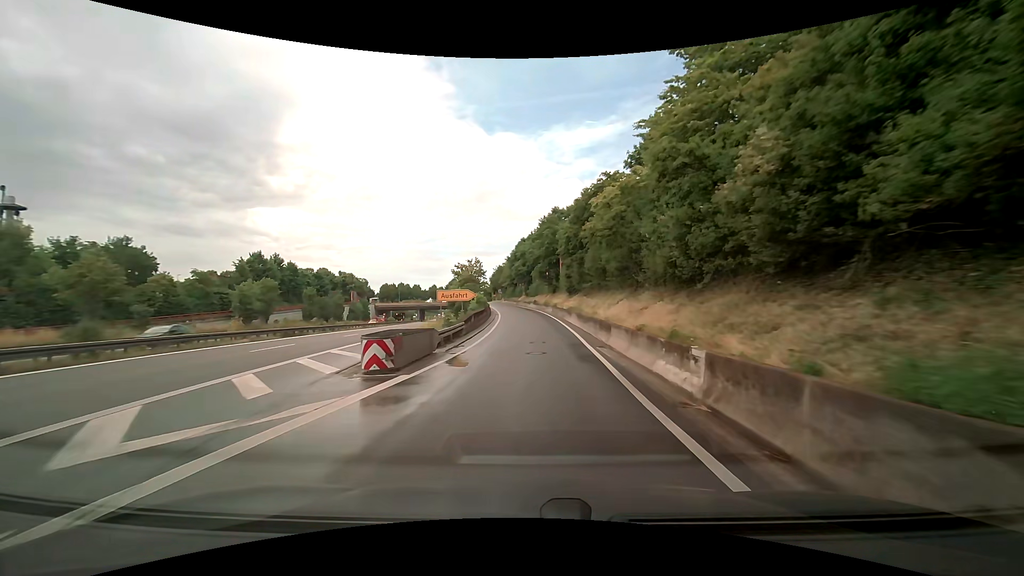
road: trunk_link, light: Day
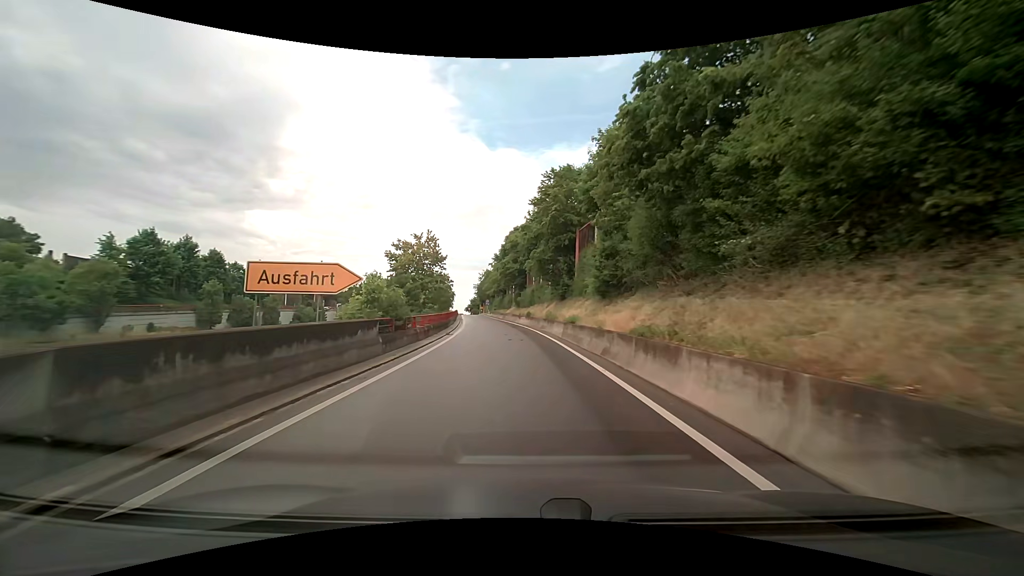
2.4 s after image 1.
(+0.5, +28.3) m; +1°
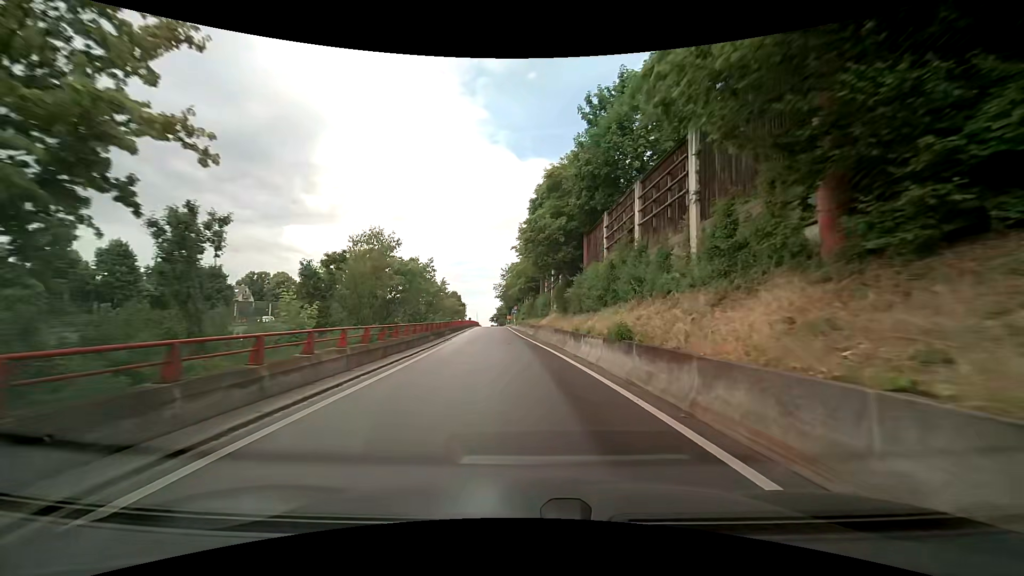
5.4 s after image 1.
(-1.2, +32.4) m; -4°
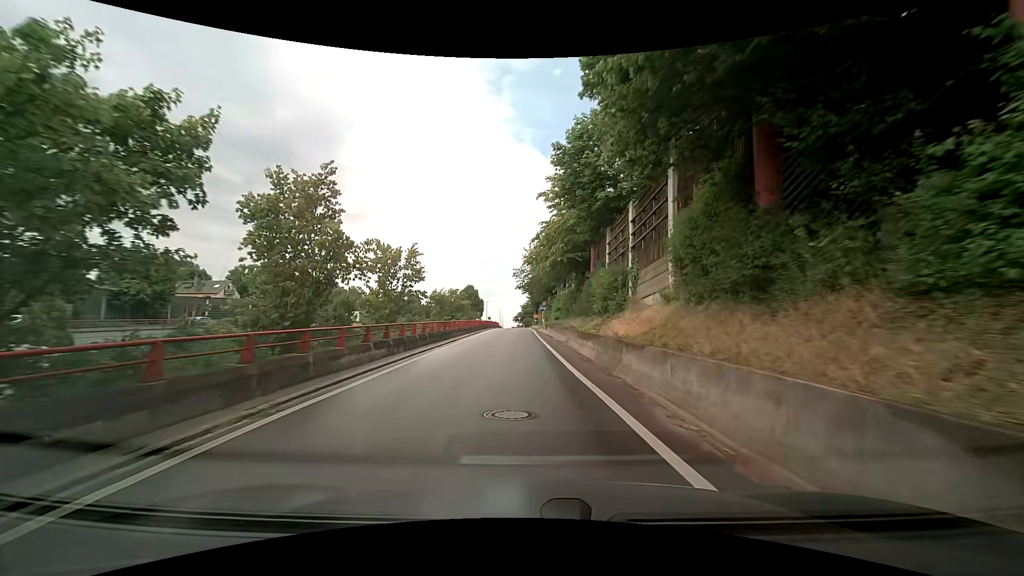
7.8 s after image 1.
(-0.5, +23.9) m; -3°
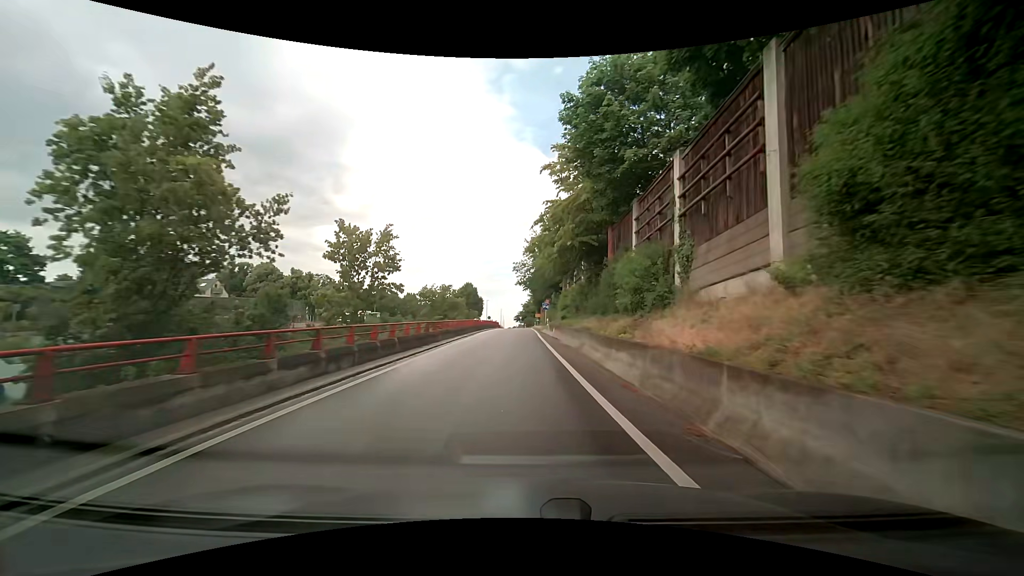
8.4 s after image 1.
(0.0, +5.8) m; 0°
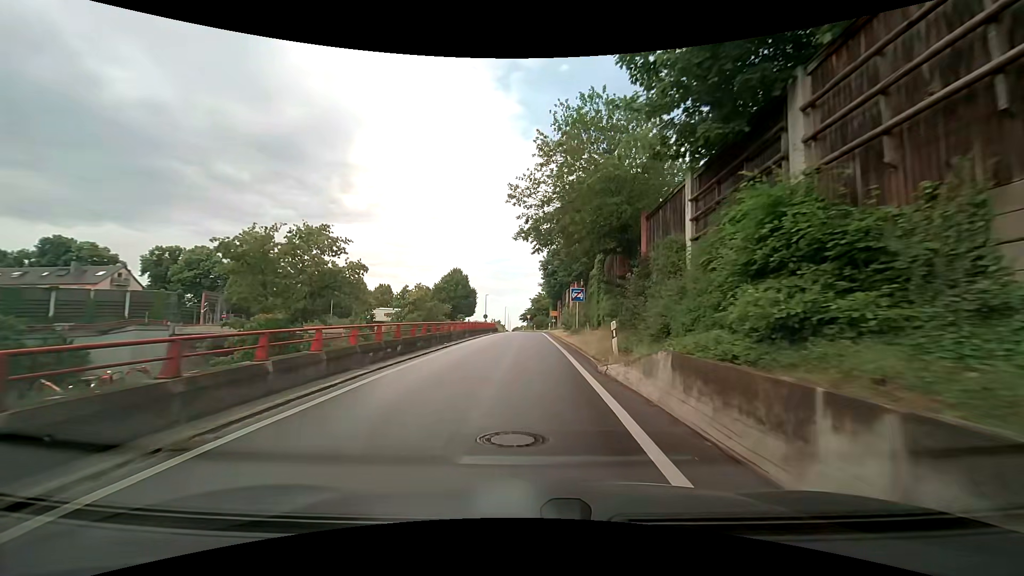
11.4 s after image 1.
(-0.4, +31.0) m; -2°
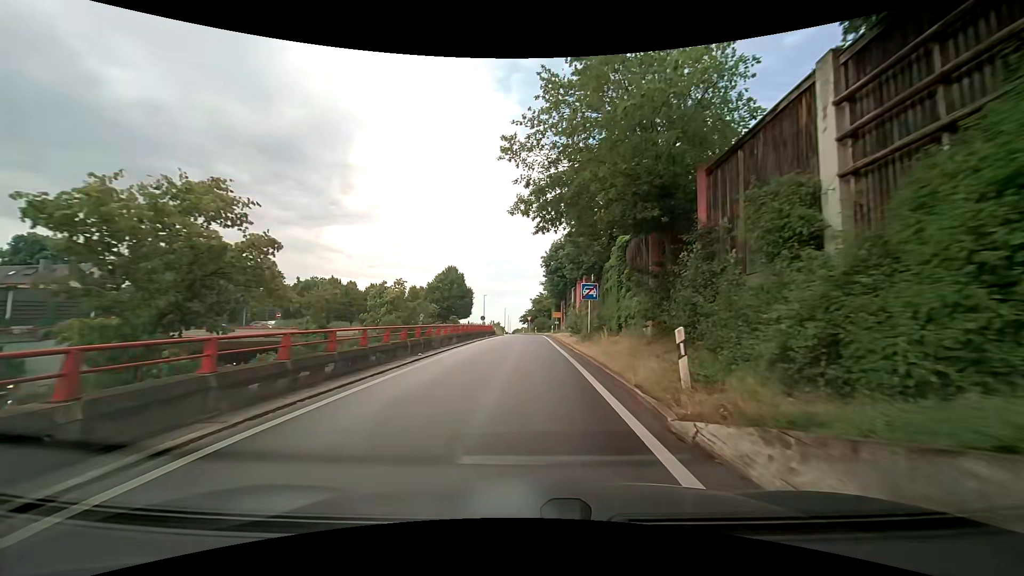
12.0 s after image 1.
(0.0, +5.7) m; 0°
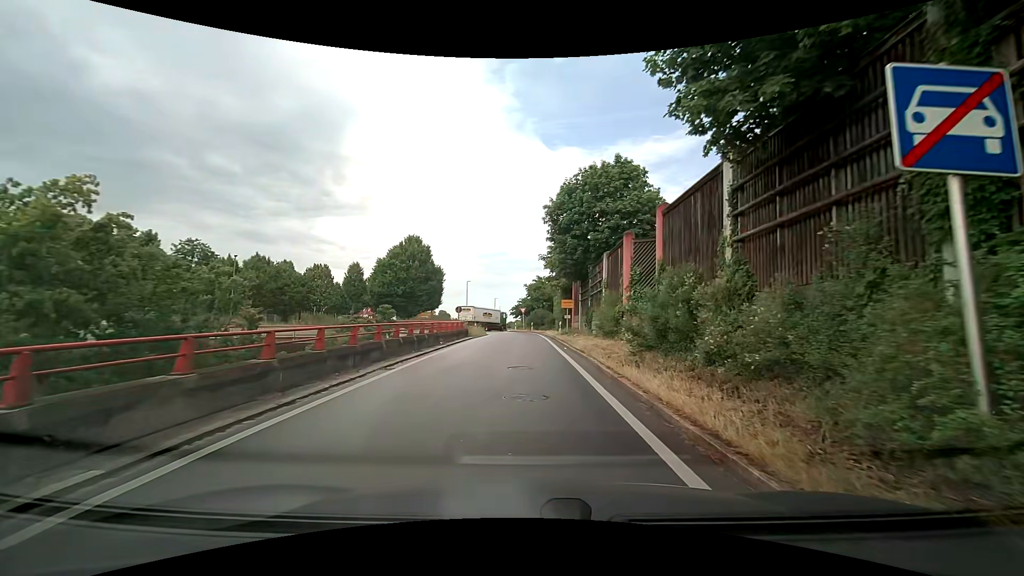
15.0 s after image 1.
(+0.1, +21.6) m; +2°
(0, +10) (0, +20) (0, +30) (-1, +40) (-1, +50) (-3, +60) (-5, +70) (-4, +79) (-2, +89) (0, +99) m
